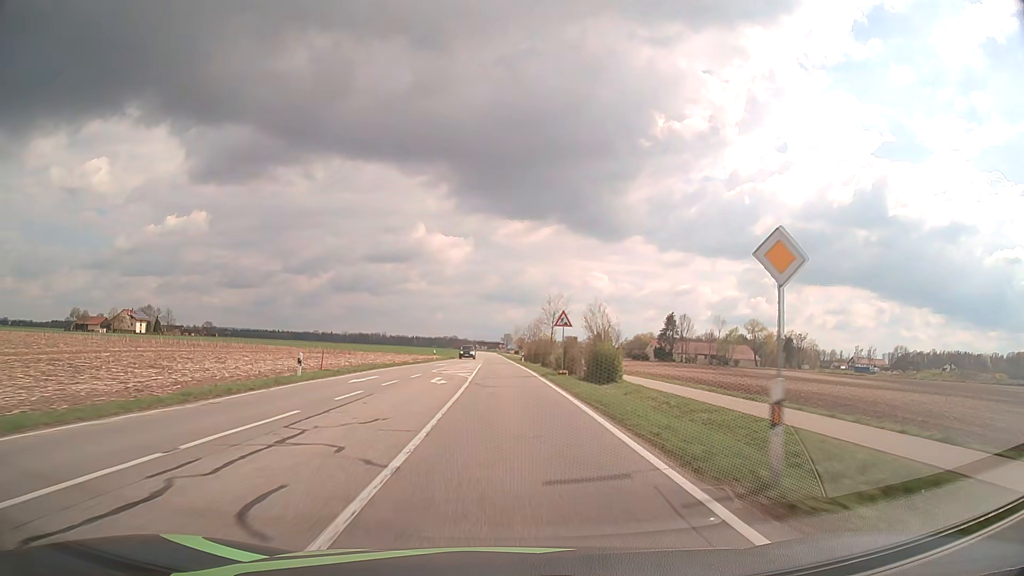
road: tertiary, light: Day
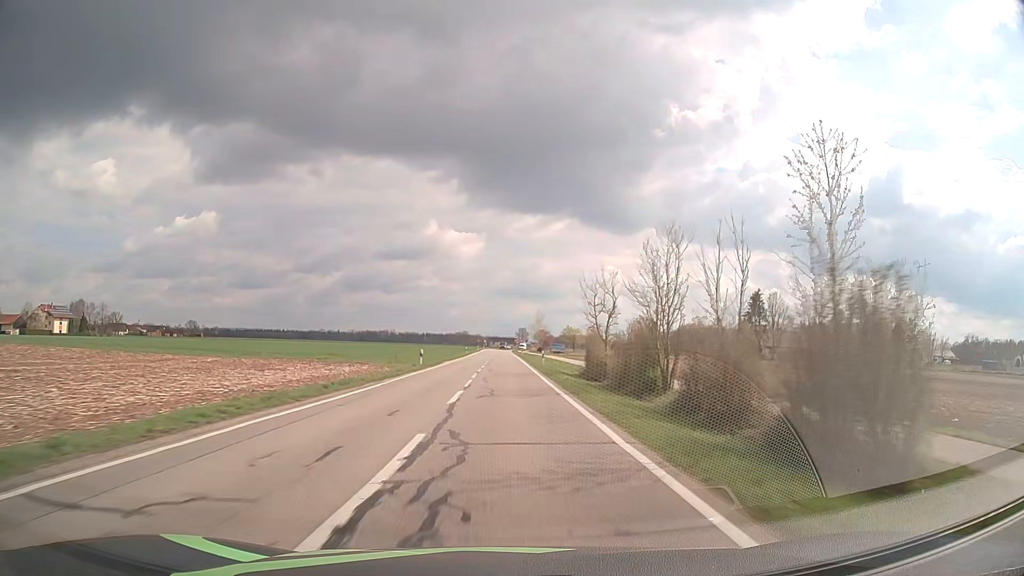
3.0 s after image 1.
(-1.1, +65.7) m; -1°
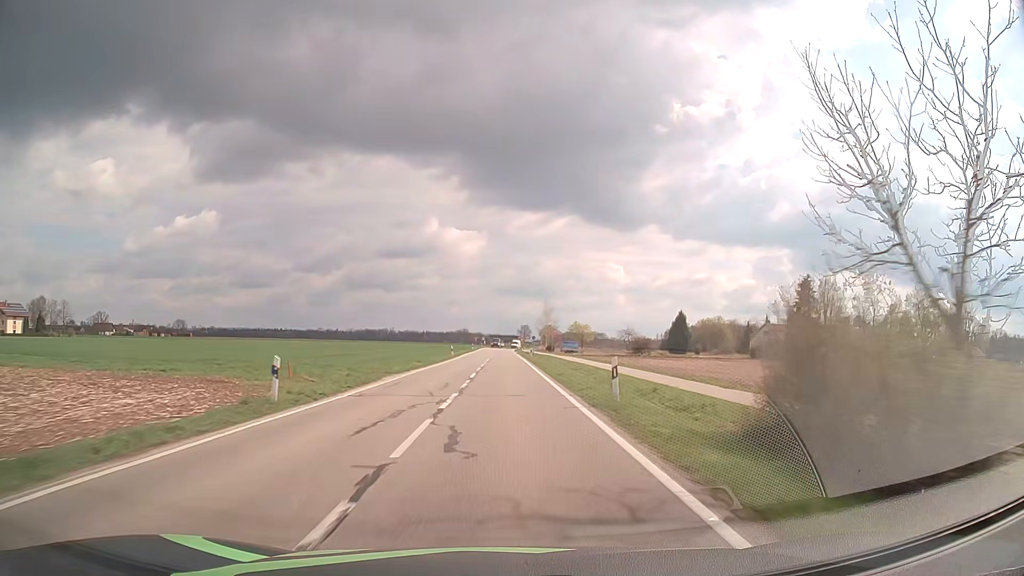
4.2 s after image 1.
(-0.1, +26.0) m; 0°
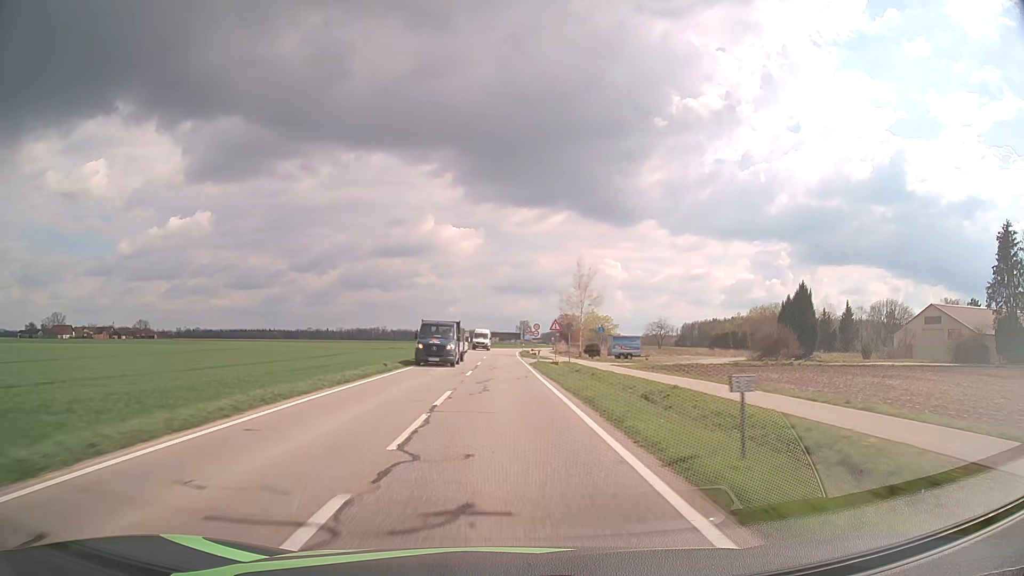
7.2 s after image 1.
(0.0, +60.9) m; 0°
(0, +10) (0, +20) (0, +30) (0, +40) (0, +50) (0, +60) (0, +70) (0, +80) (0, +90) (0, +100) m
